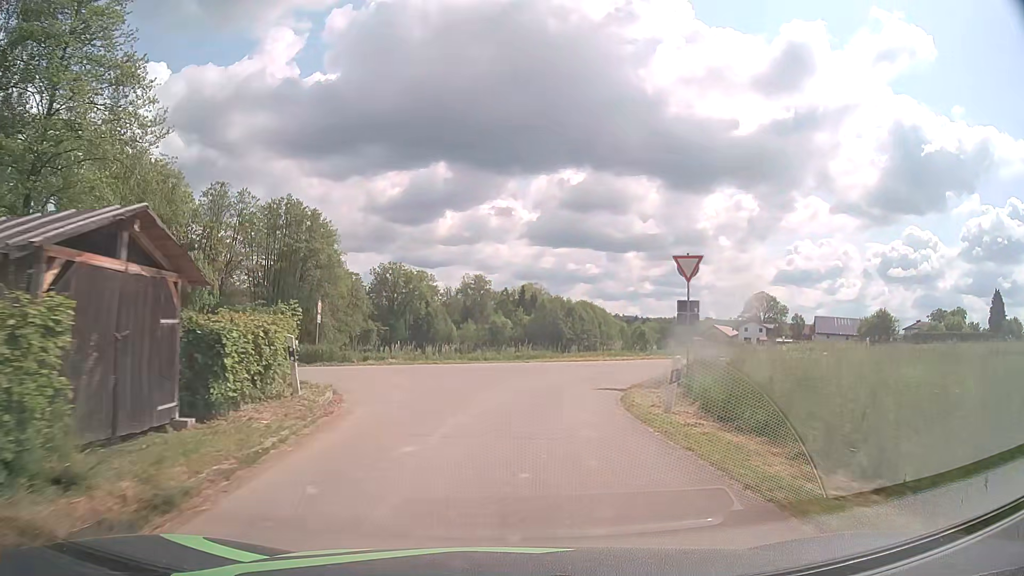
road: unclassified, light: Day
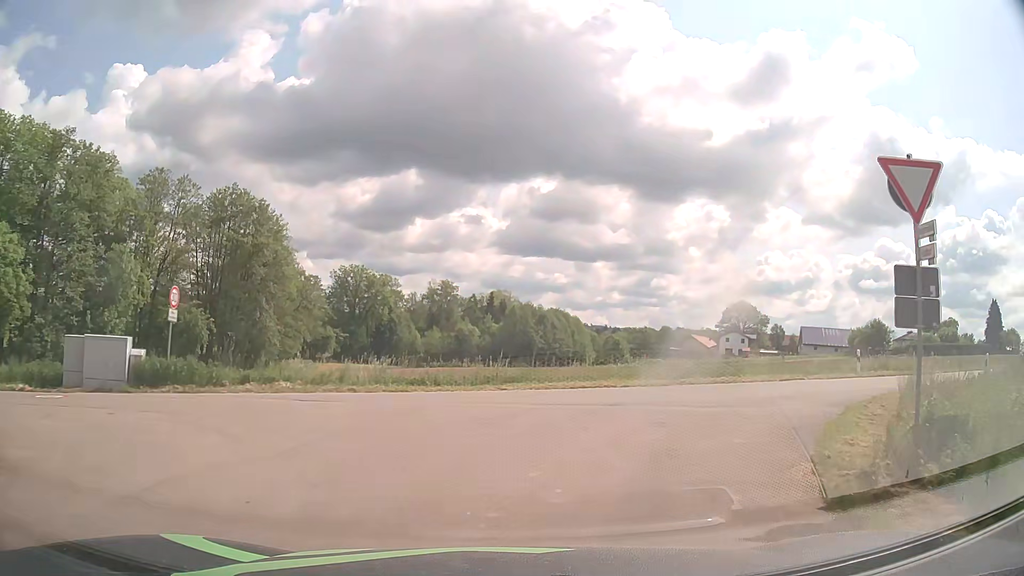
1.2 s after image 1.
(0.0, +10.8) m; +2°
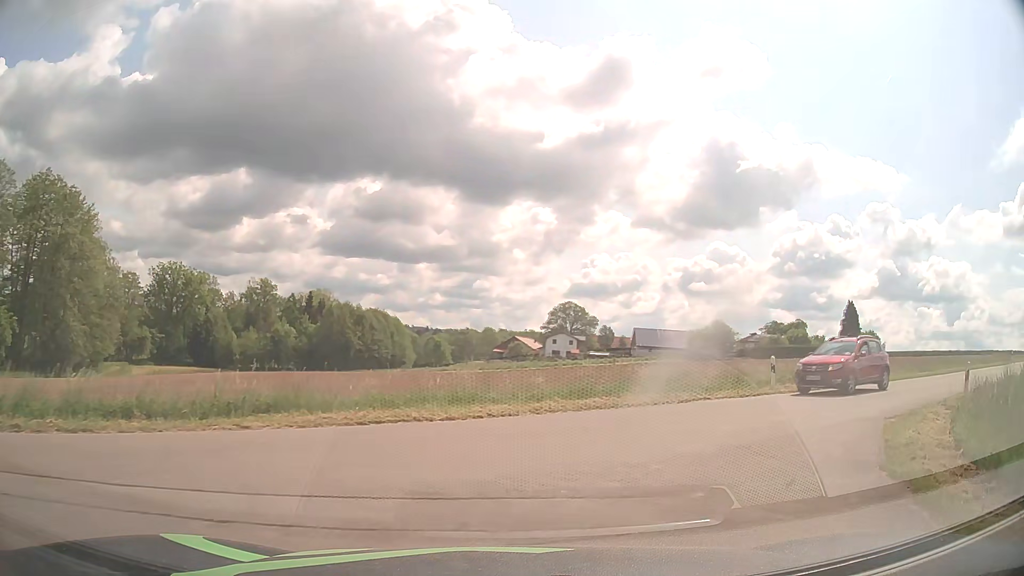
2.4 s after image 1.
(+0.8, +7.0) m; +15°
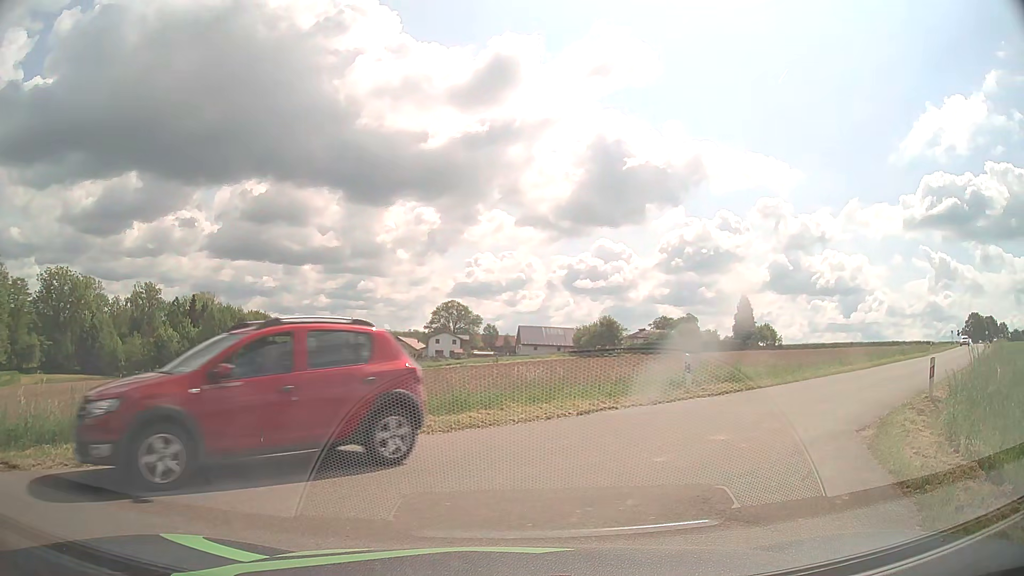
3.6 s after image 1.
(+0.2, +2.7) m; +11°
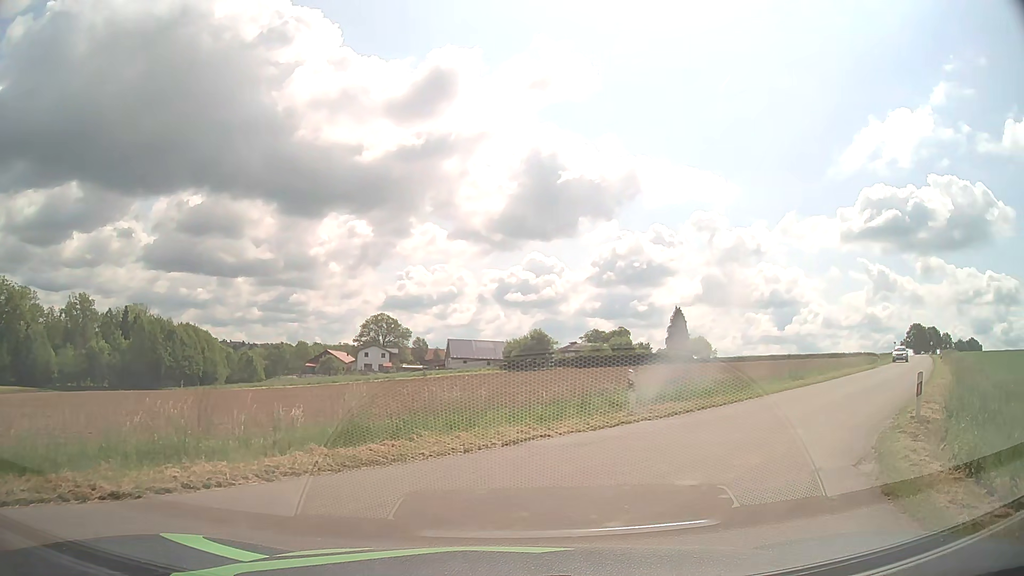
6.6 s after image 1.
(+0.1, +2.6) m; +7°
